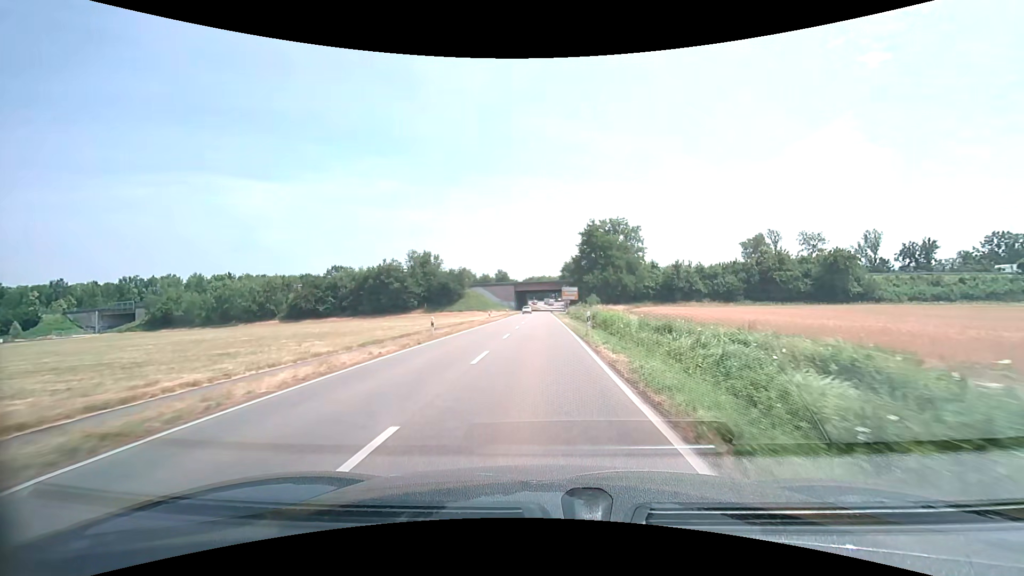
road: secondary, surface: asphalt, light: Day
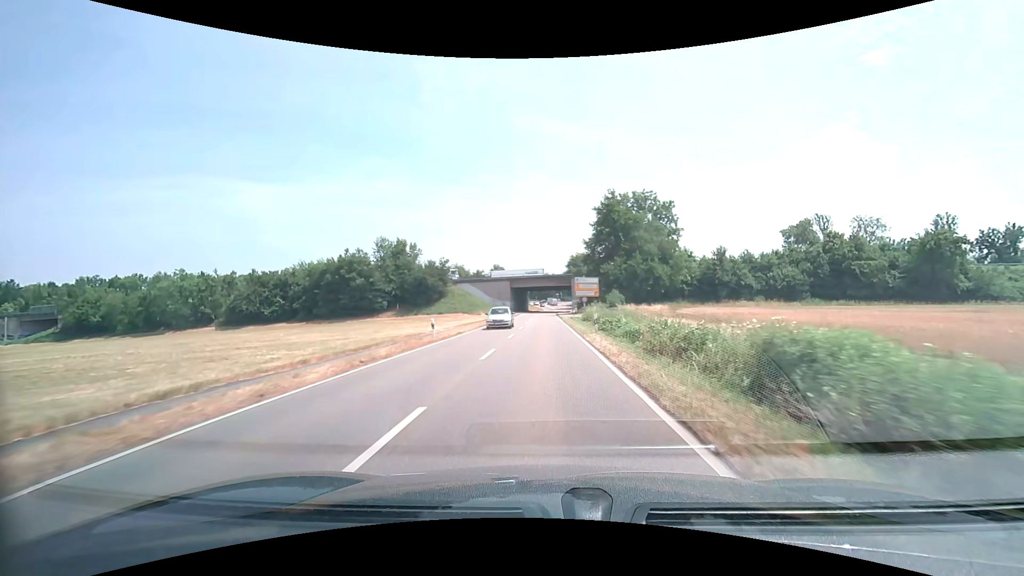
(-0.1, +26.1) m; -1°
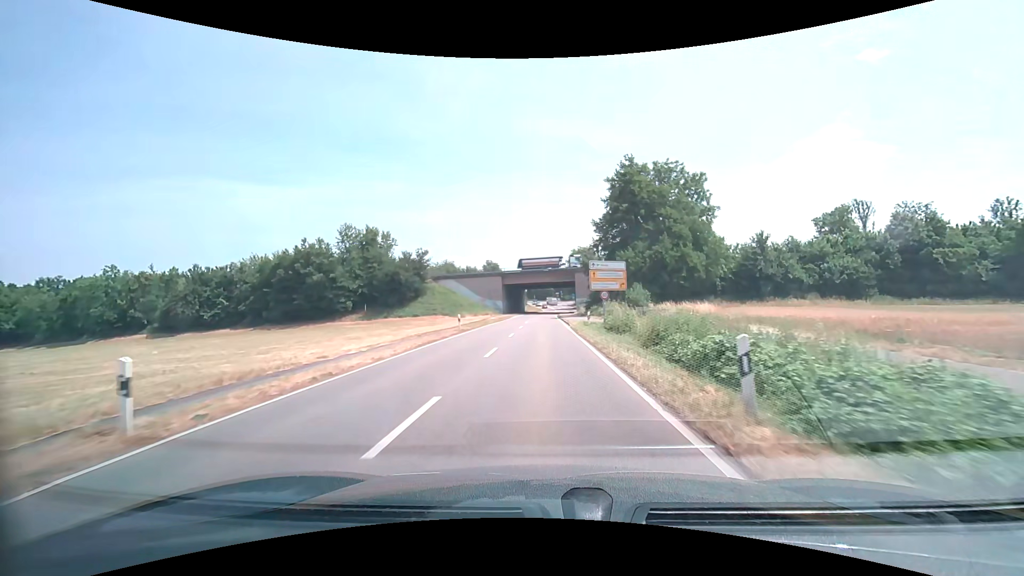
(+0.1, +17.4) m; 0°
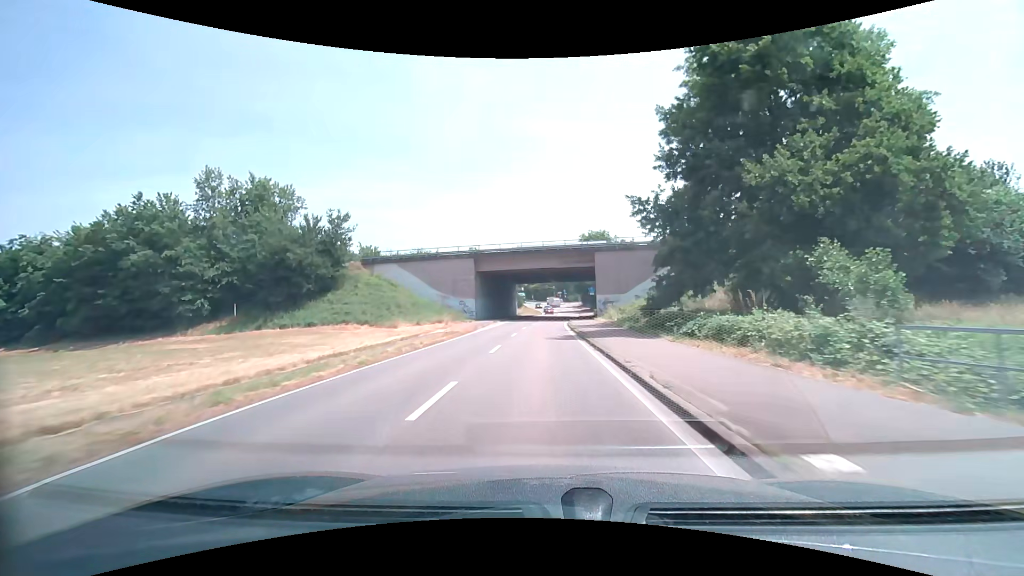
(0.0, +34.8) m; +1°
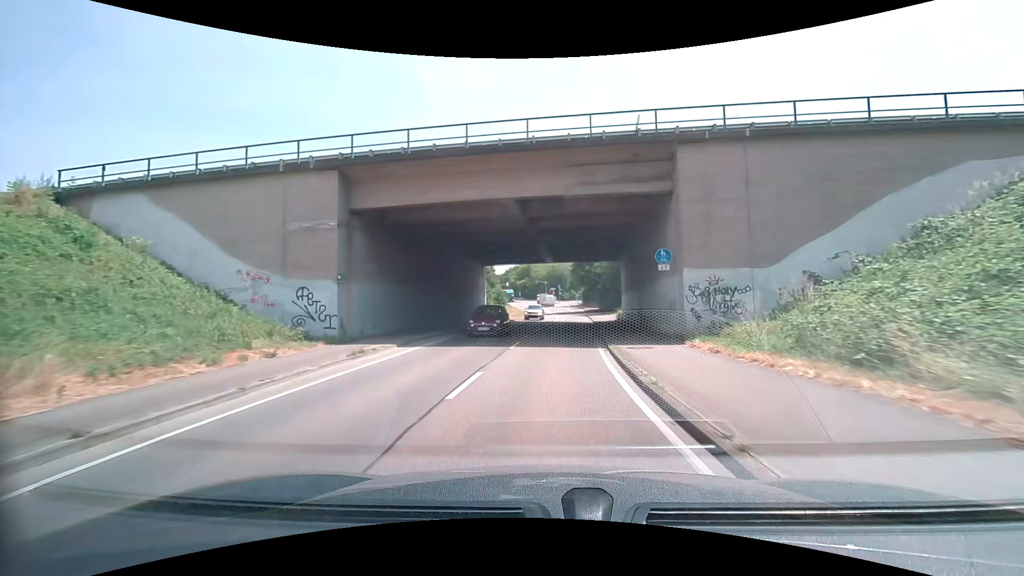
(-0.2, +34.7) m; +1°
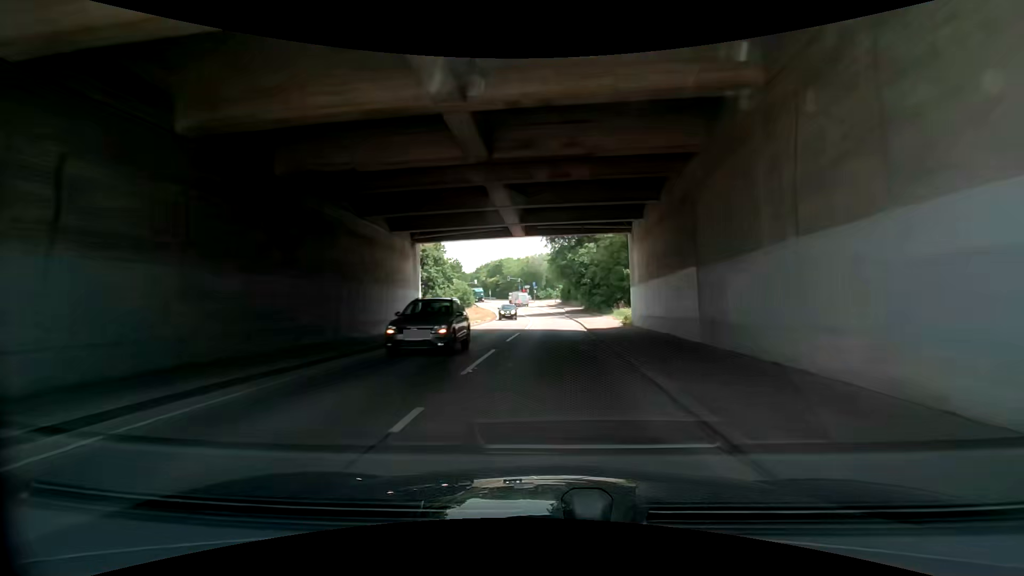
(+0.4, +17.4) m; +2°
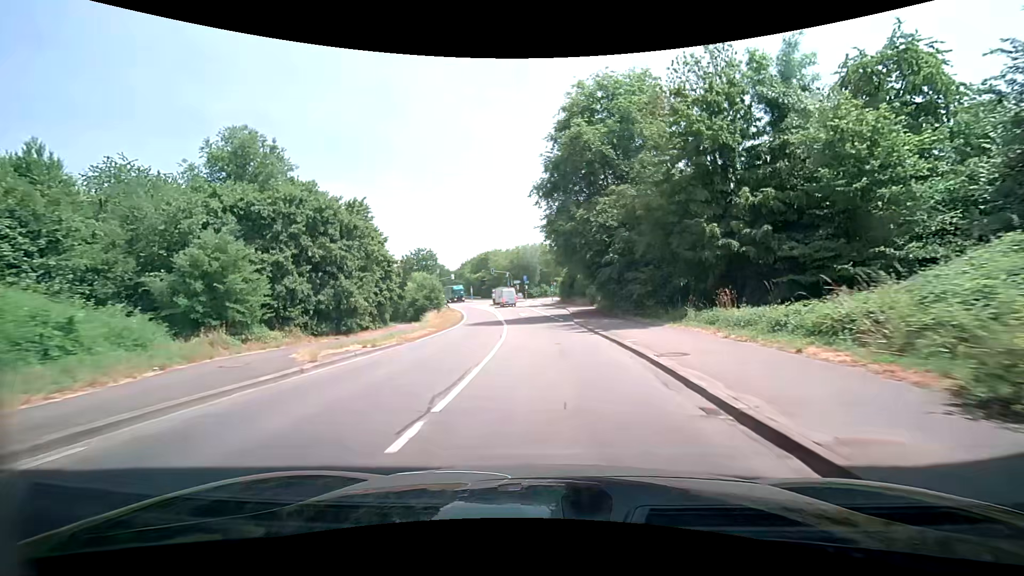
(+0.3, +26.0) m; +1°
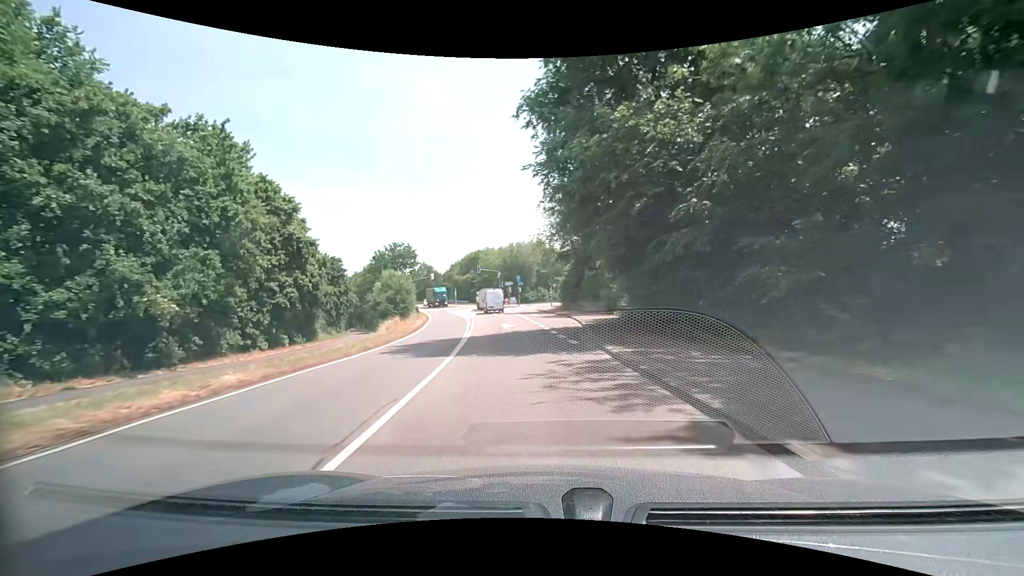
(-0.1, +17.3) m; 0°
